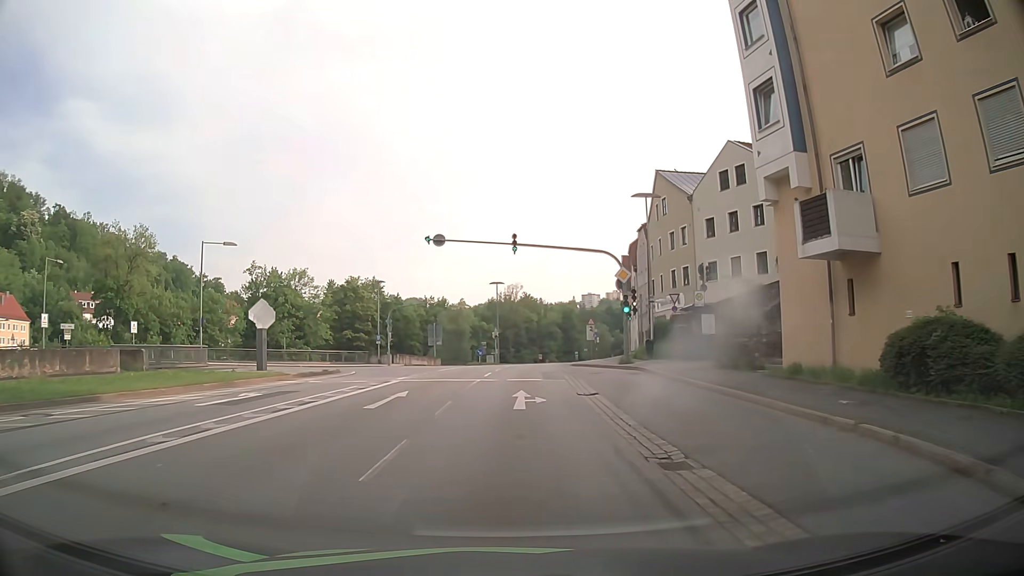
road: primary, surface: asphalt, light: Day
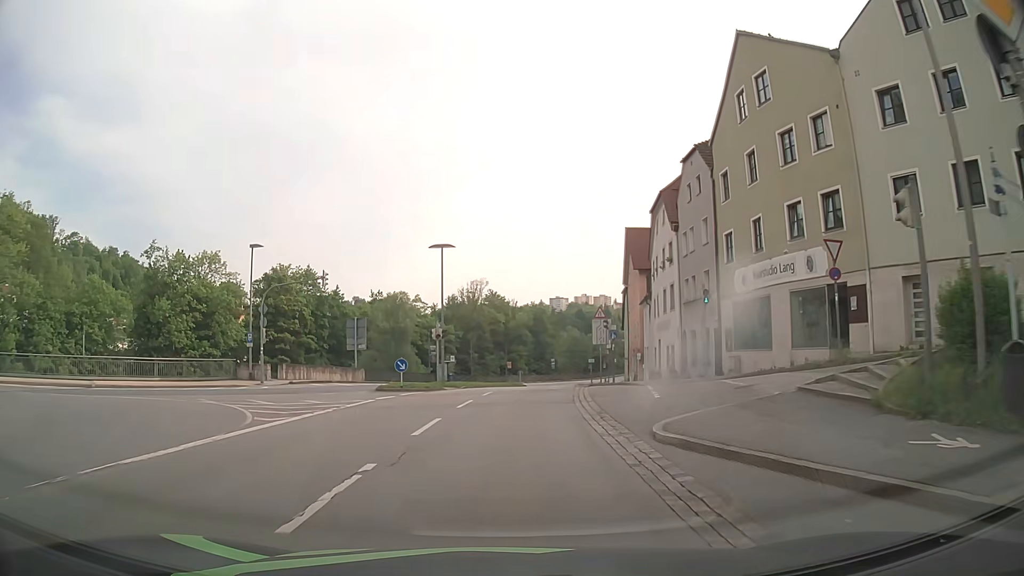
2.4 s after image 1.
(+0.7, +27.3) m; +3°
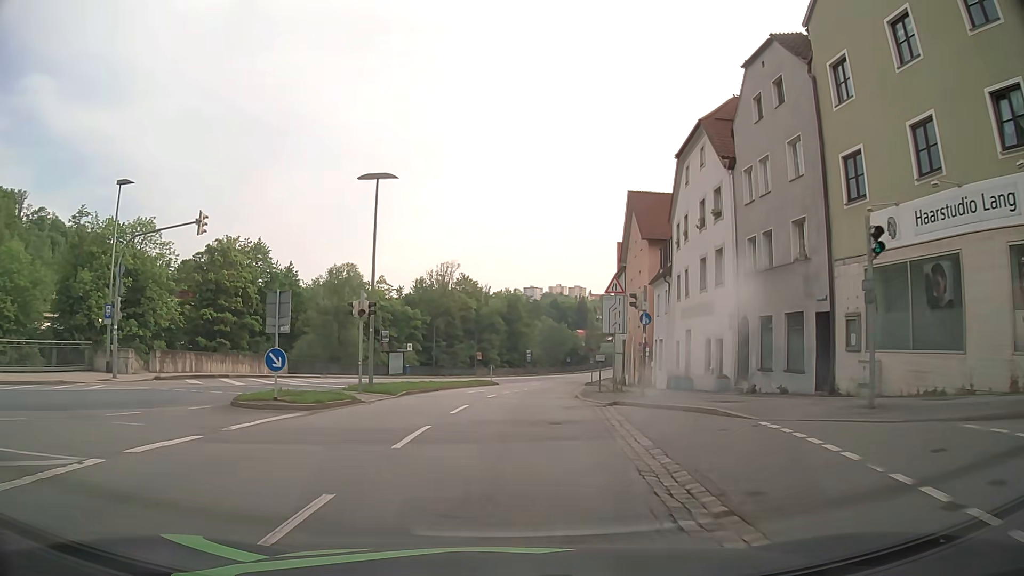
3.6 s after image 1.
(+0.2, +13.8) m; +2°
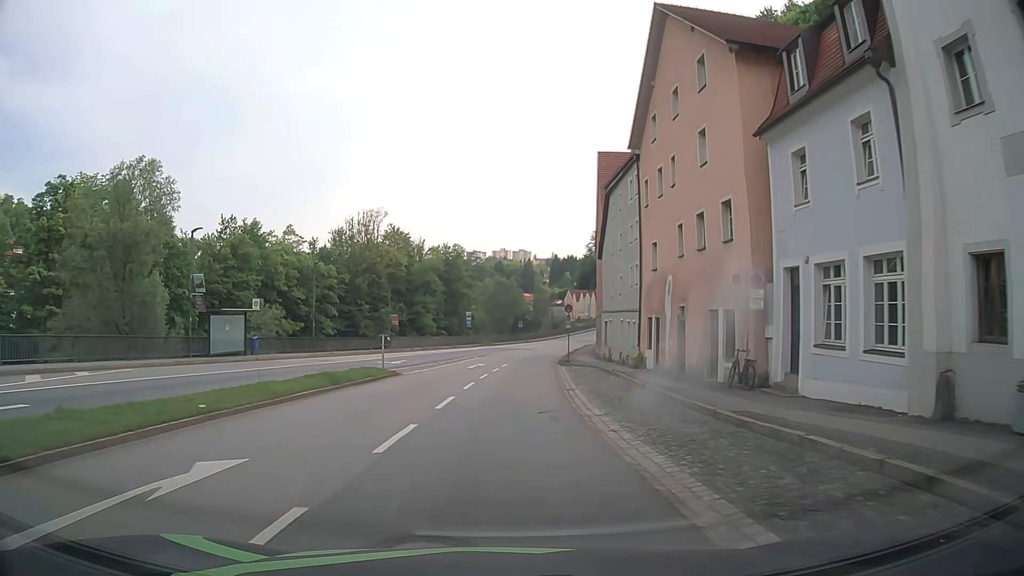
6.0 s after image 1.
(+1.5, +28.3) m; +5°
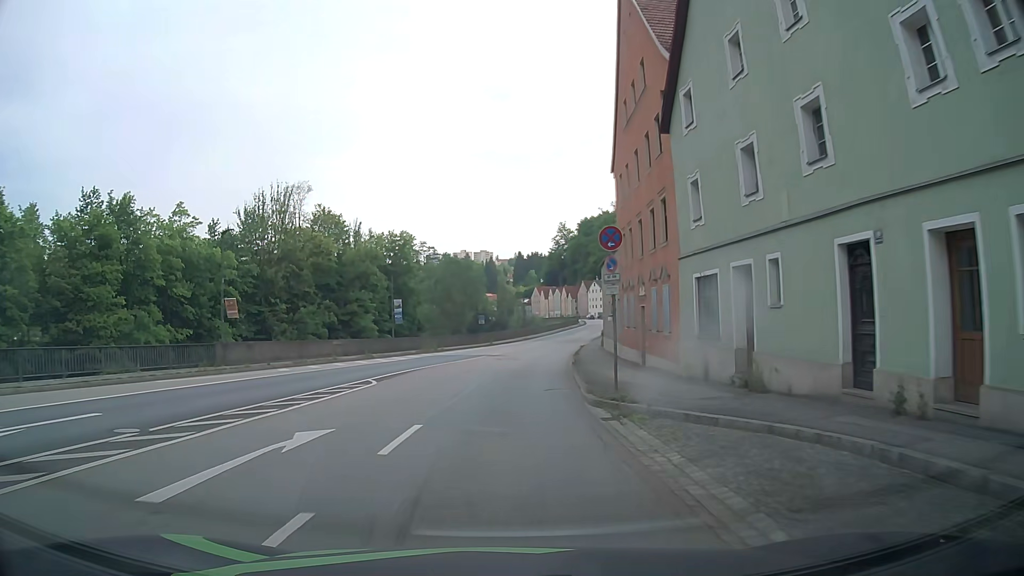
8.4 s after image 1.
(+0.8, +30.3) m; +3°
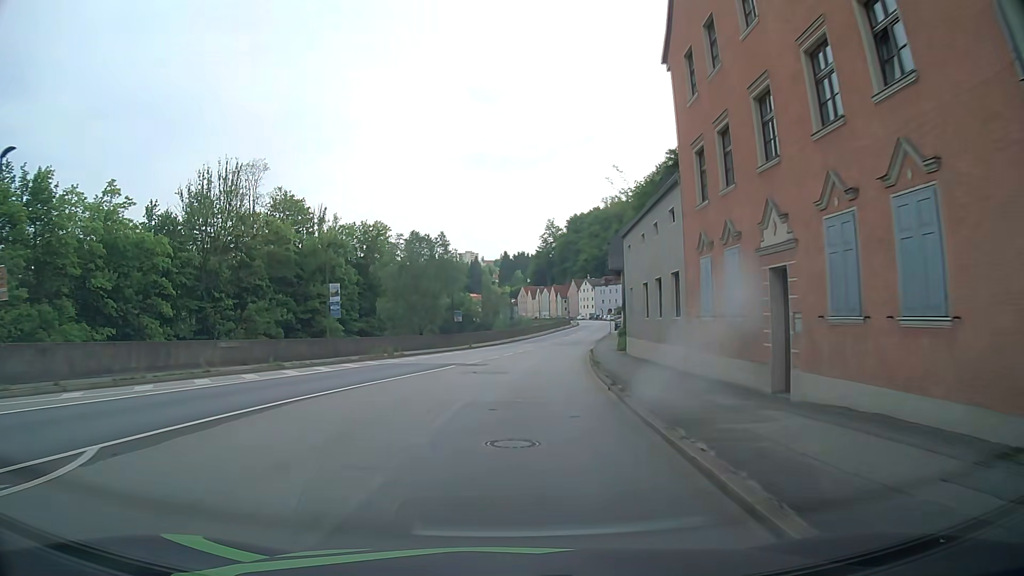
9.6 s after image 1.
(+0.2, +15.3) m; +1°
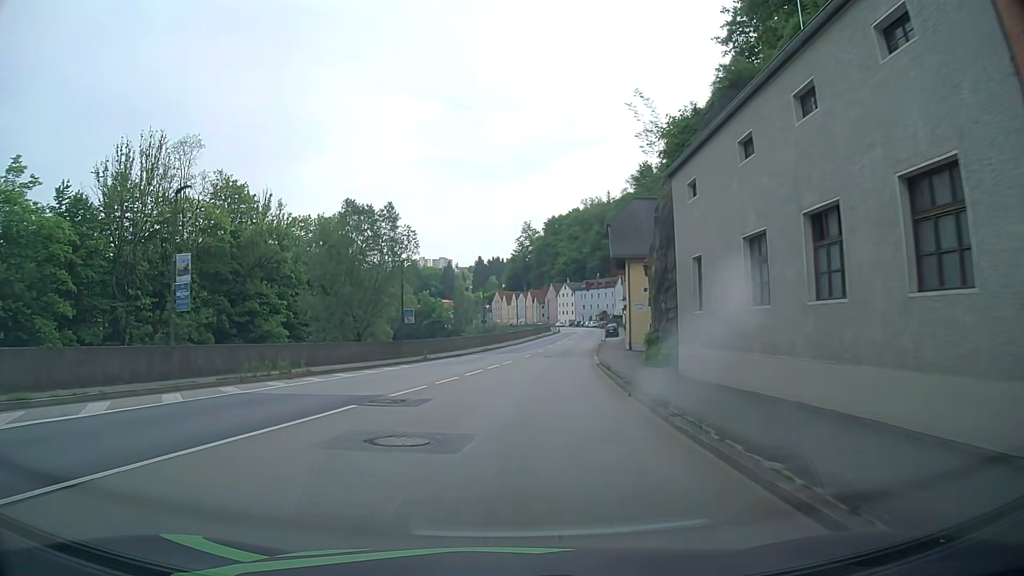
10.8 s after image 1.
(+0.2, +15.5) m; +2°
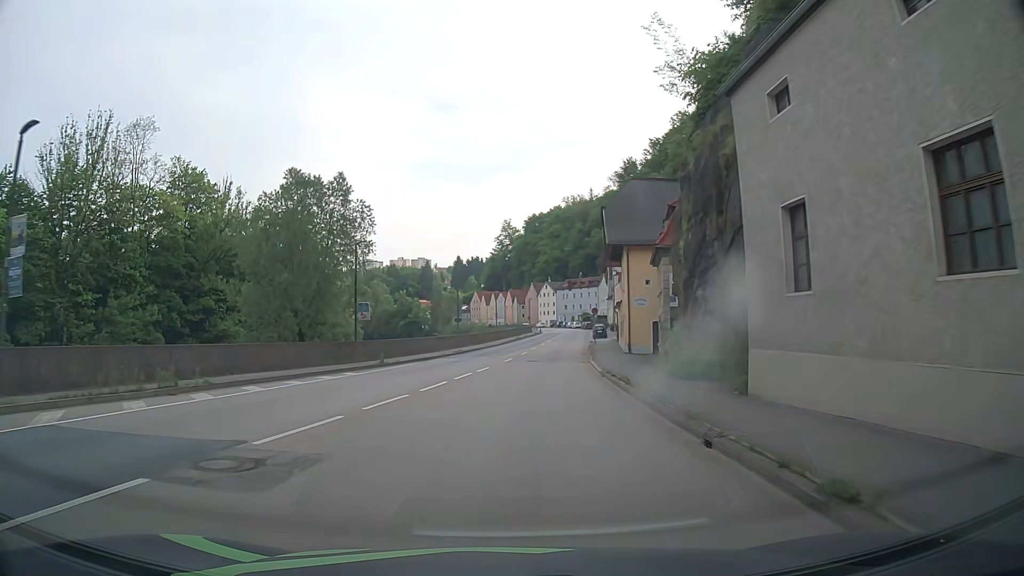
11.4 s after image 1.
(+0.1, +7.8) m; +2°
(0, +10) (+1, +20) (+1, +30) (+2, +40) (+3, +50) (+5, +60) (+6, +70) (+7, +80) (+9, +89) (+10, +99) m
